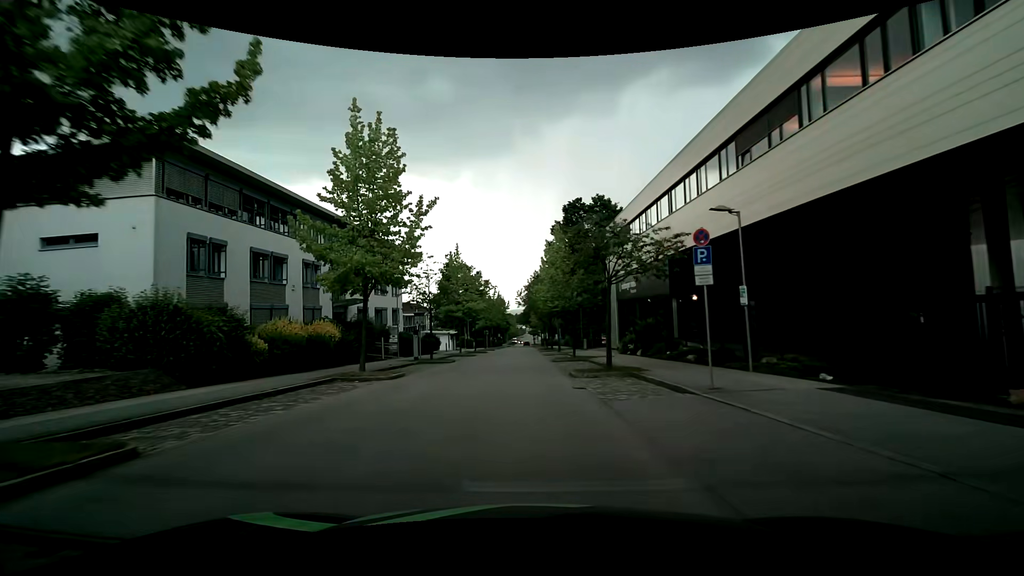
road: residential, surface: asphalt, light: Day
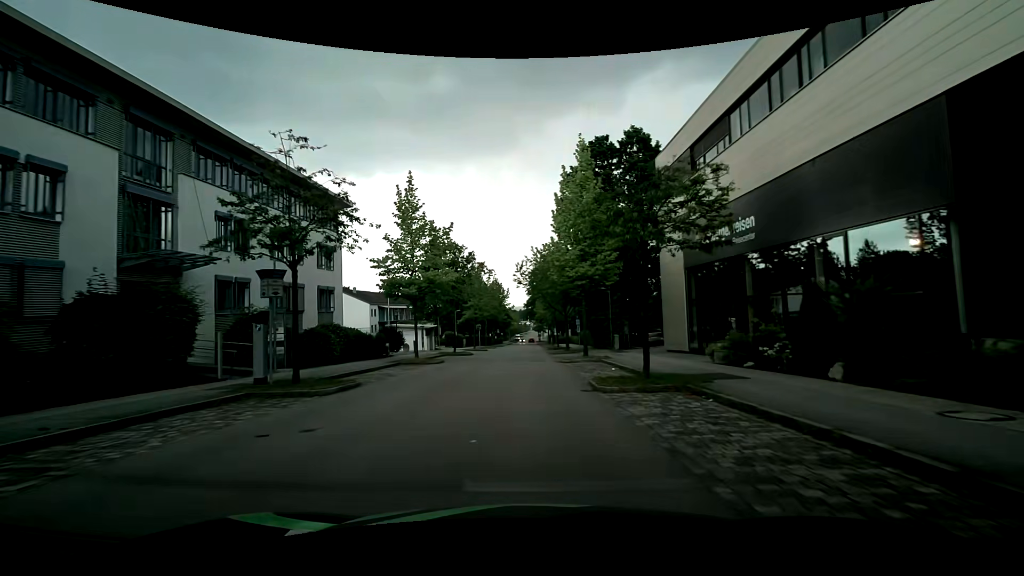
(-0.2, +19.8) m; 0°
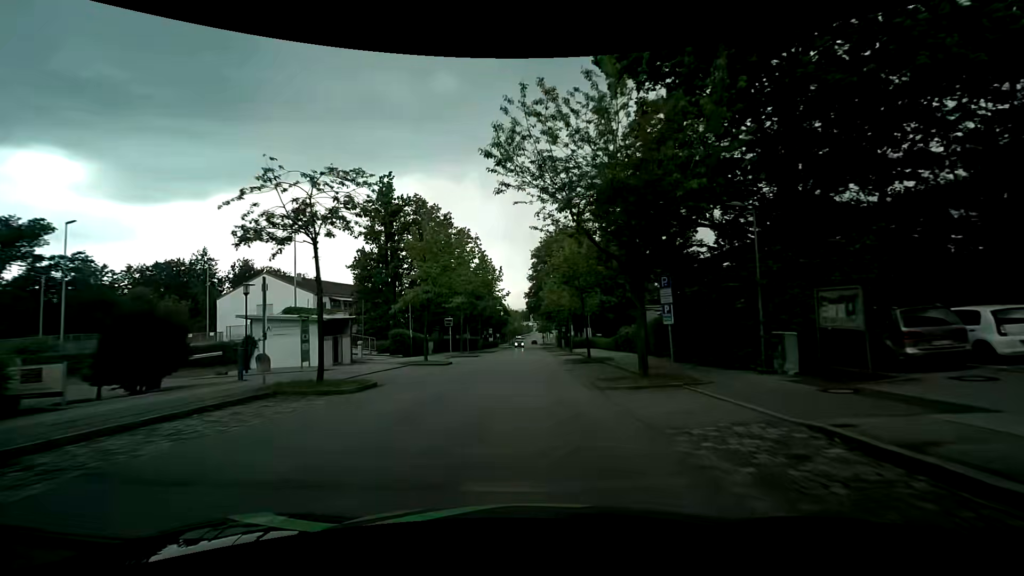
(-0.2, +27.2) m; -1°
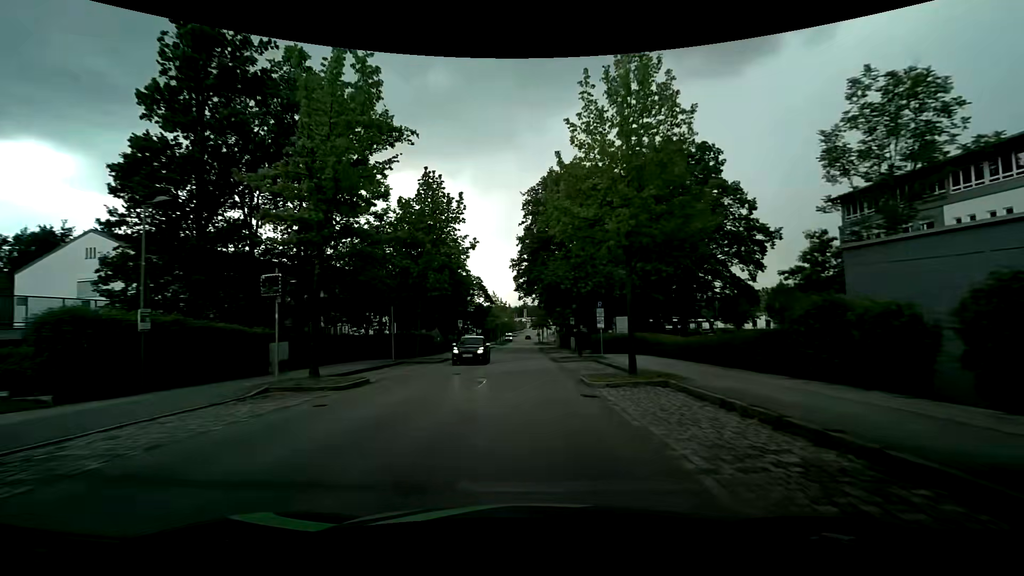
(+0.2, +28.1) m; +1°
(0, +10) (0, +20) (0, +30) (0, +40) (-1, +50) (-1, +60) (-1, +70) (-2, +80) (-2, +90) (-2, +100) m
